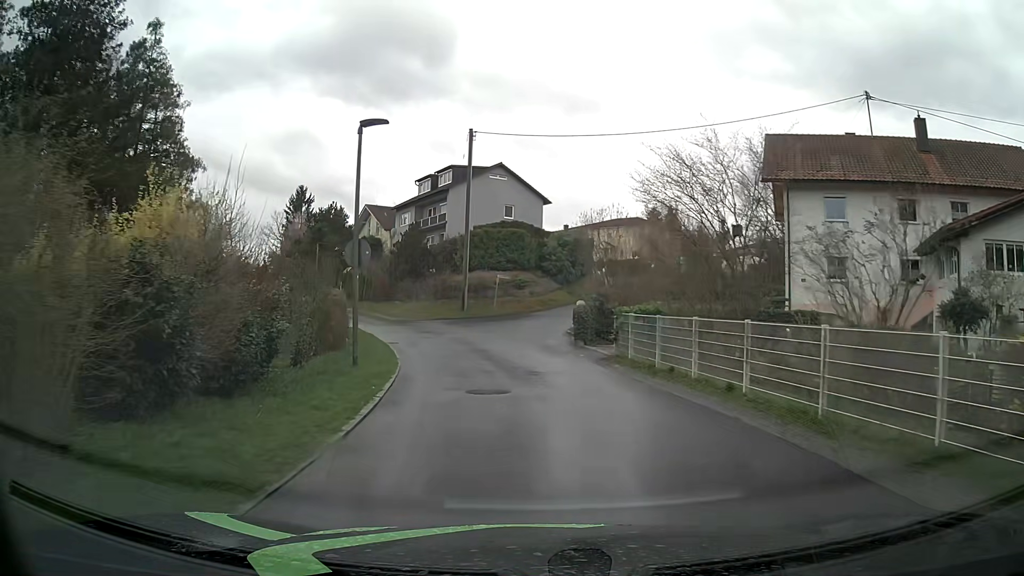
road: residential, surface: asphalt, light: Day
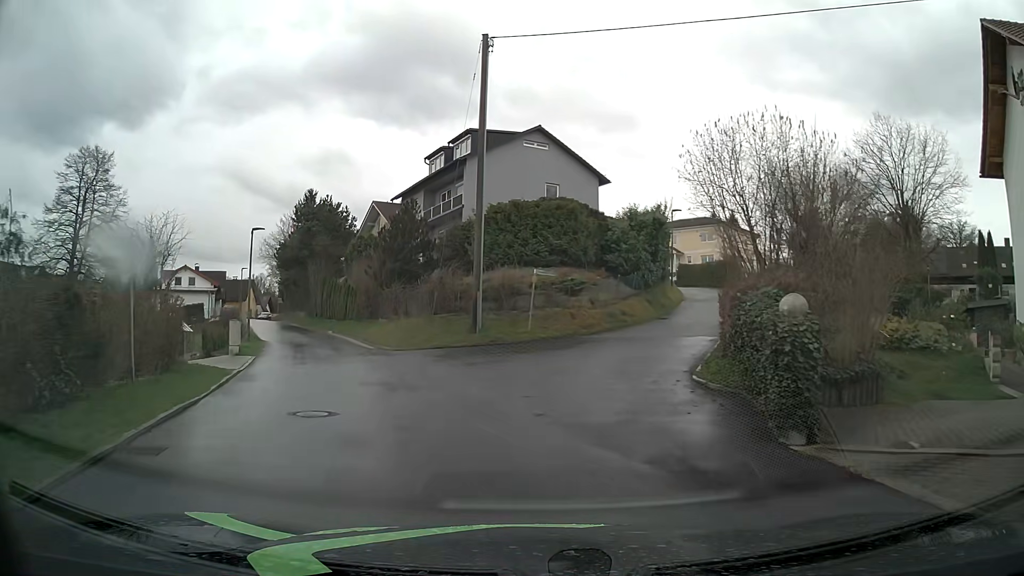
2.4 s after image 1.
(-0.5, +18.0) m; -3°
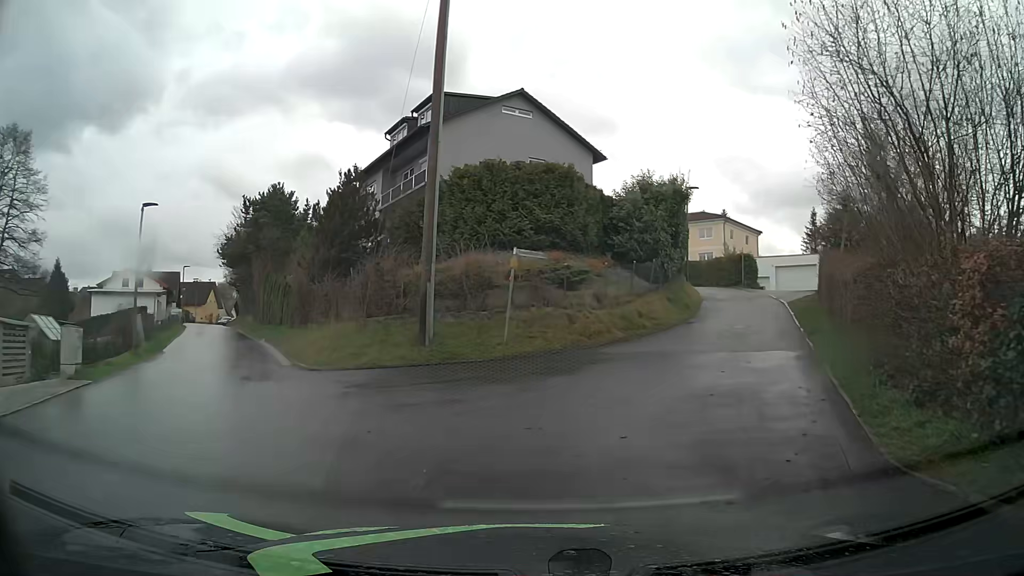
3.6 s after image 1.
(-0.1, +8.3) m; +1°
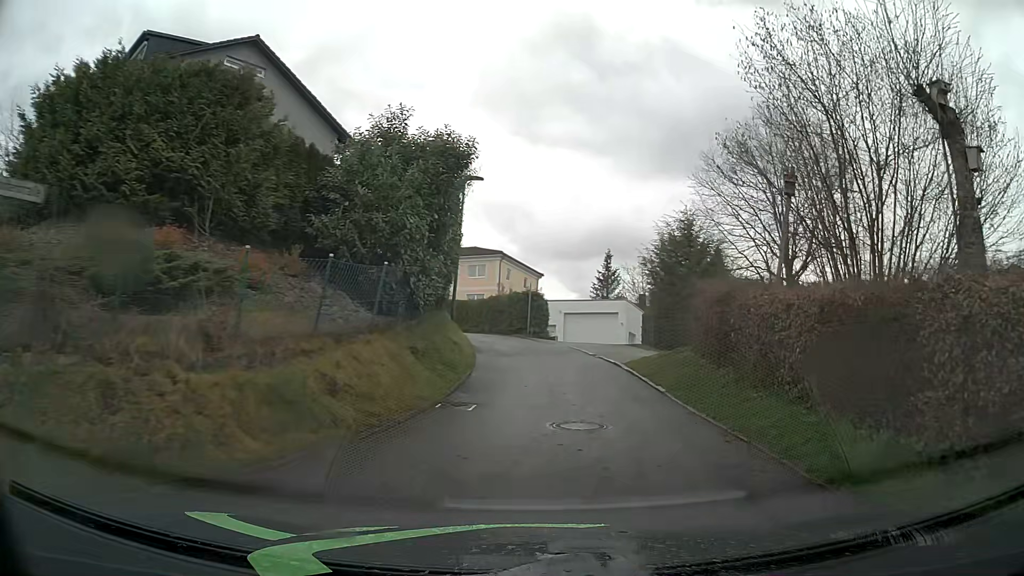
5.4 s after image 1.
(+2.0, +11.5) m; +22°
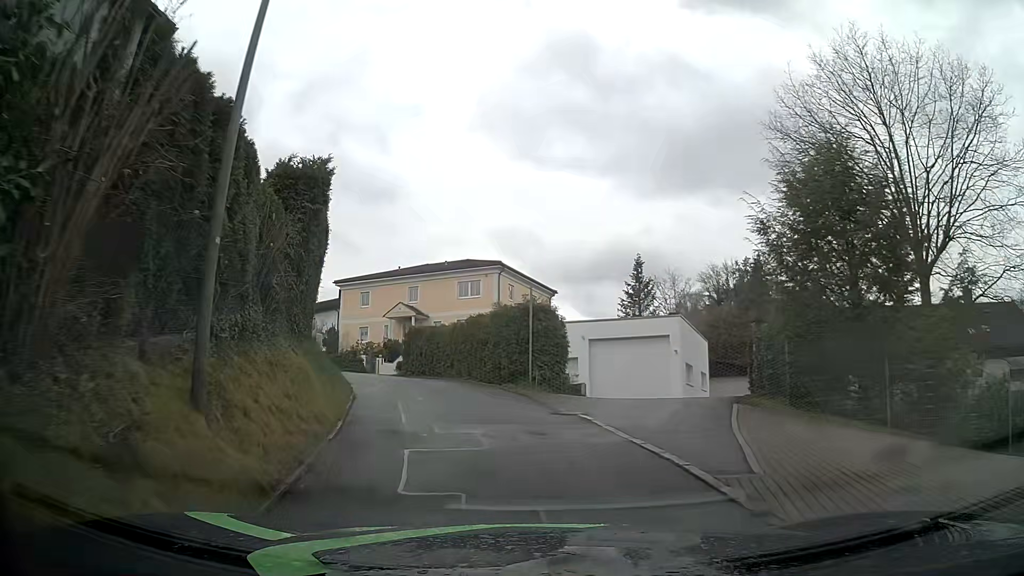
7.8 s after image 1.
(+0.1, +15.5) m; -2°
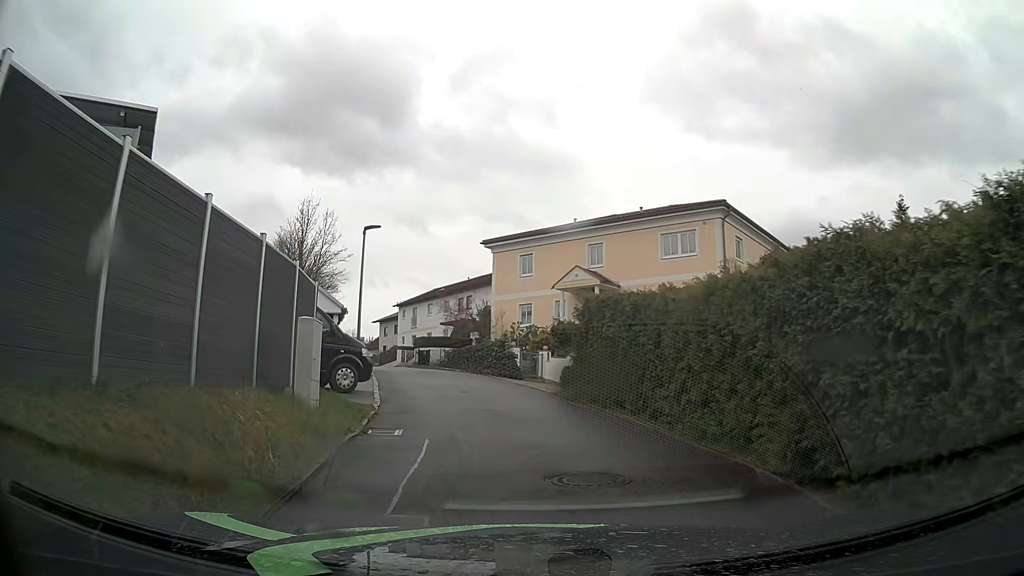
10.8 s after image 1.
(-2.4, +16.0) m; -16°
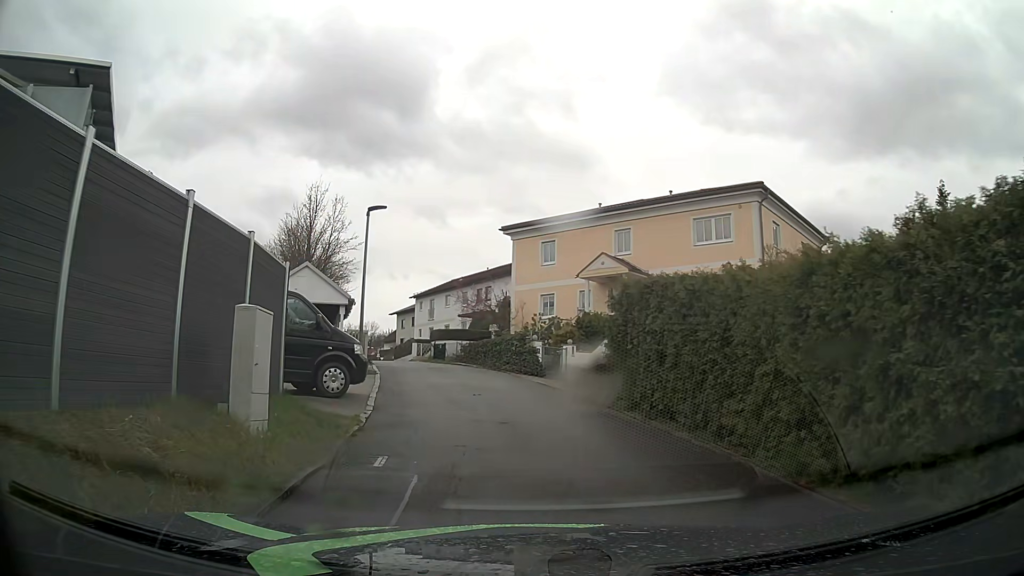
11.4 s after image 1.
(-0.1, +2.4) m; -1°
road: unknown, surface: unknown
